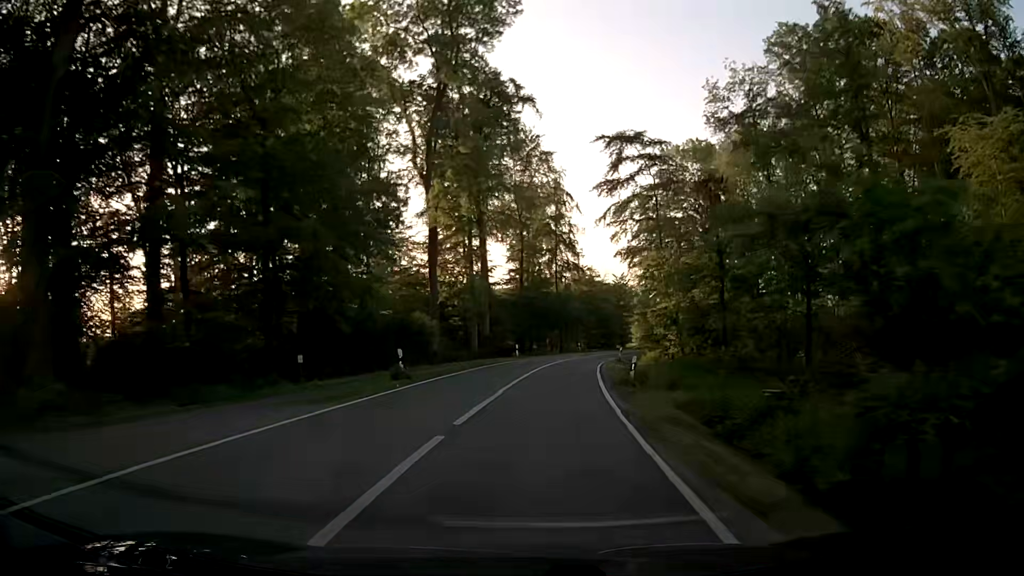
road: secondary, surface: asphalt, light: Day
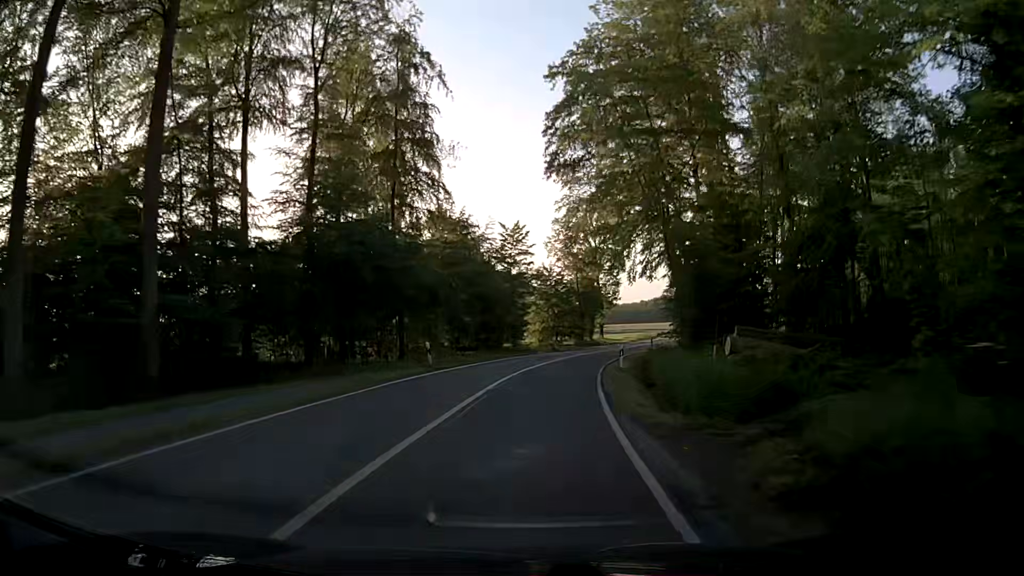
(+4.1, +46.7) m; +10°
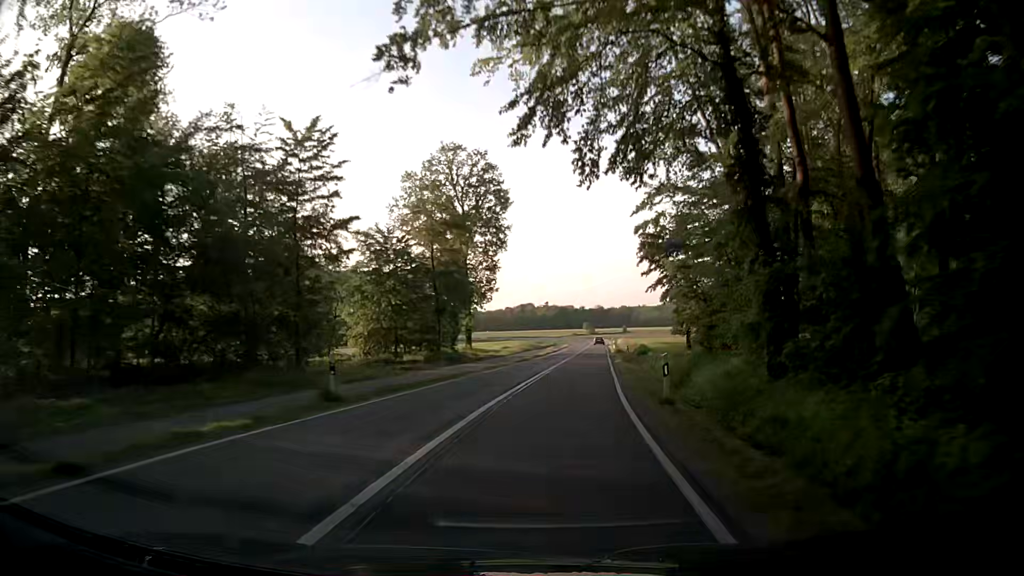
(+3.1, +35.1) m; +11°
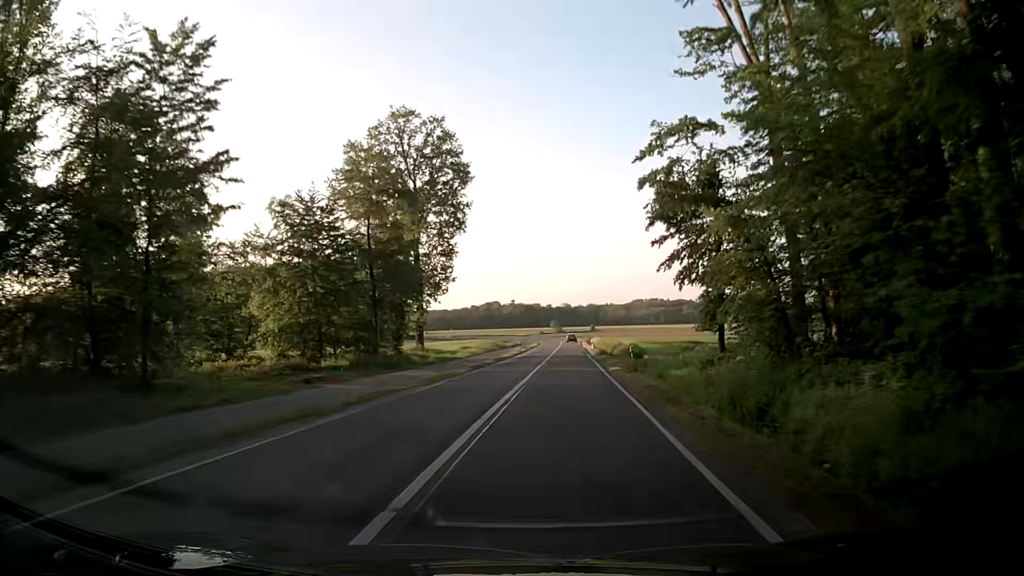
(+0.3, +11.7) m; +3°
